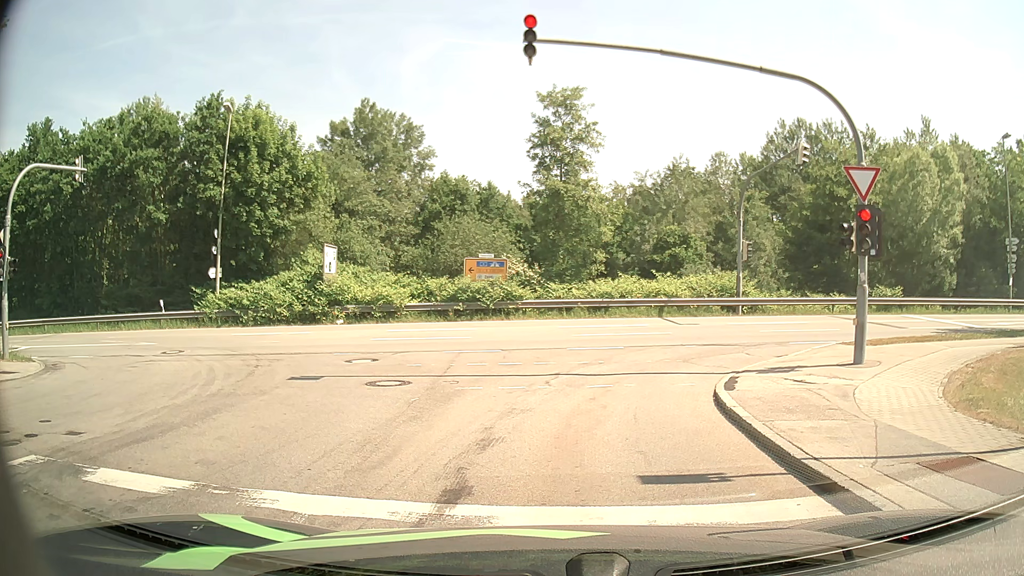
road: residential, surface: asphalt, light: Day
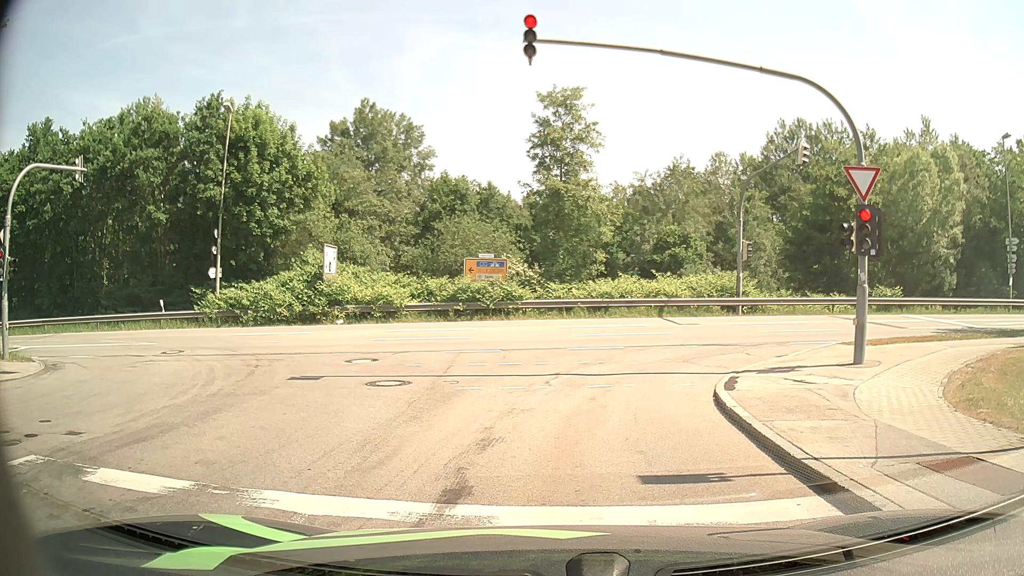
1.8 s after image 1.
(0.0, 0.0) m; 0°
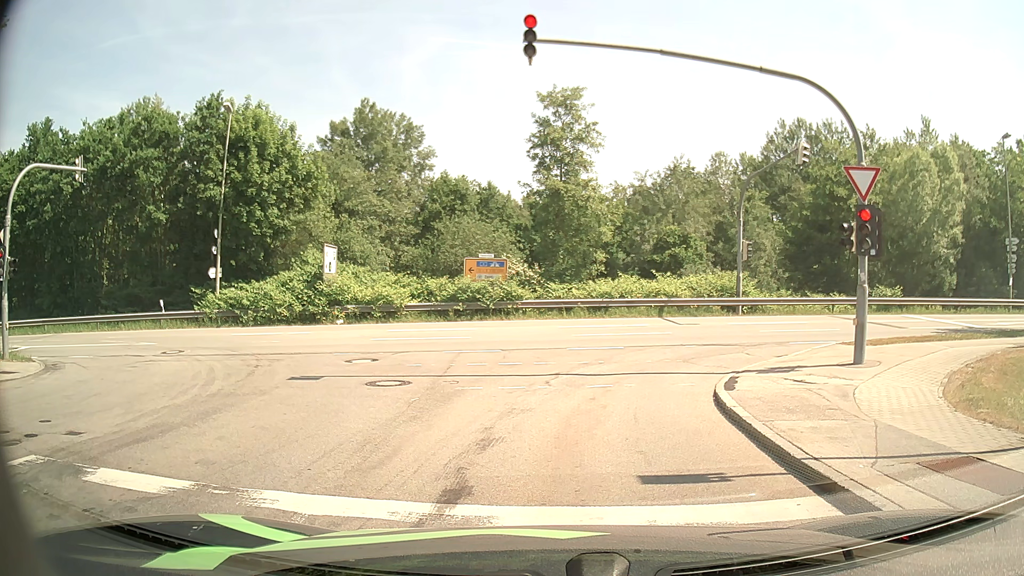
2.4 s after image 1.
(0.0, 0.0) m; 0°
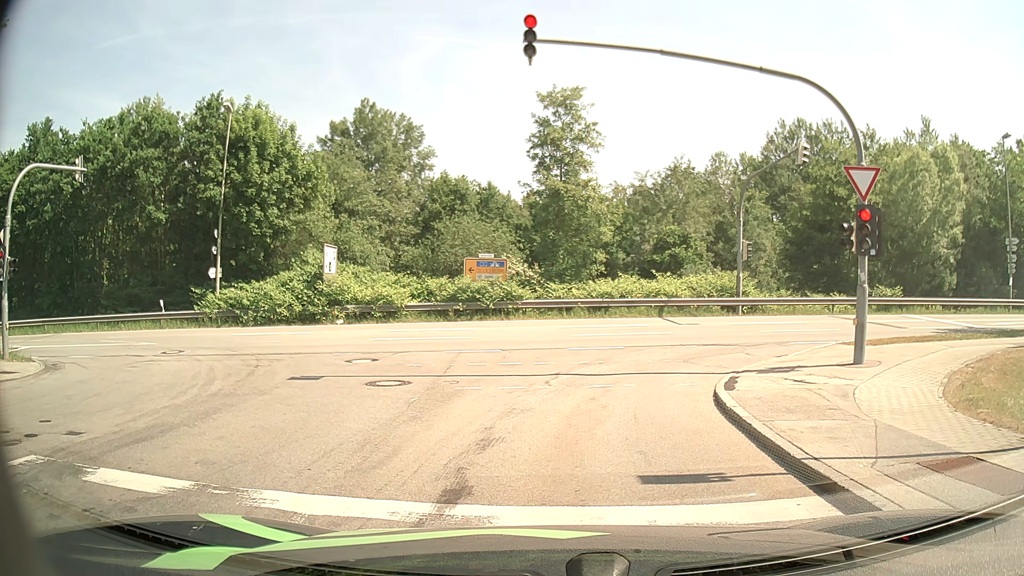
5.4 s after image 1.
(0.0, 0.0) m; 0°
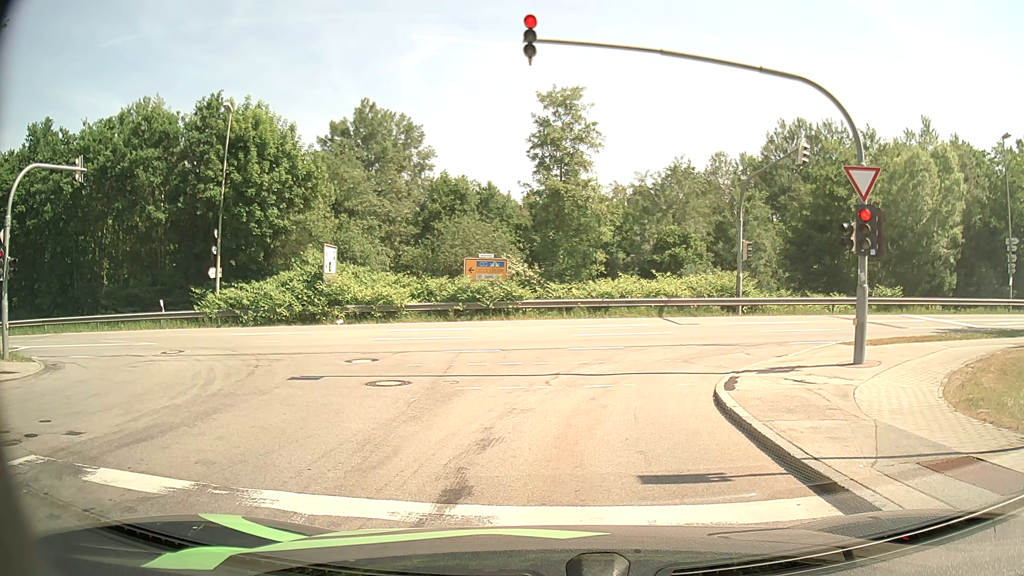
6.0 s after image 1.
(0.0, 0.0) m; 0°
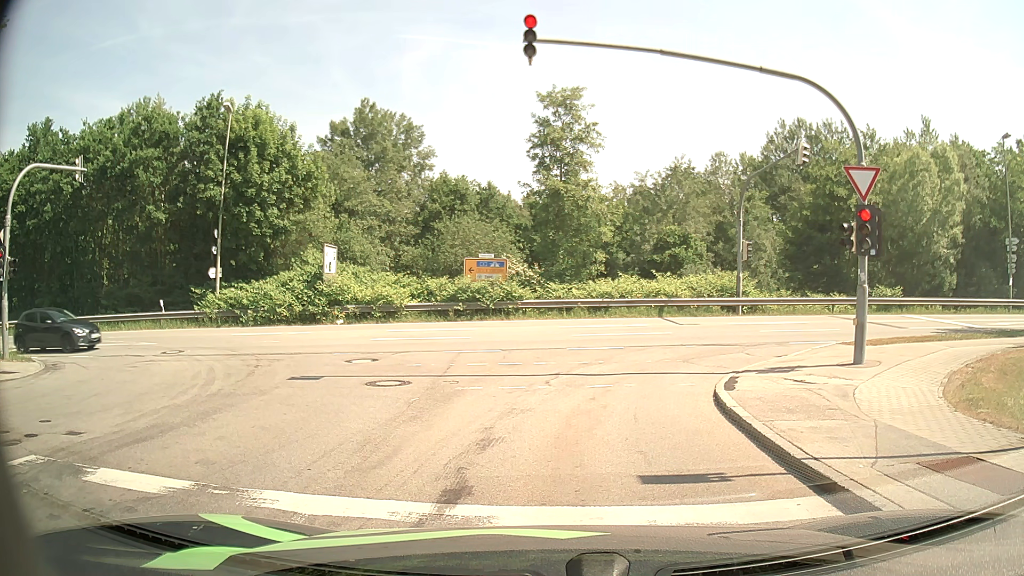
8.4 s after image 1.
(0.0, 0.0) m; 0°
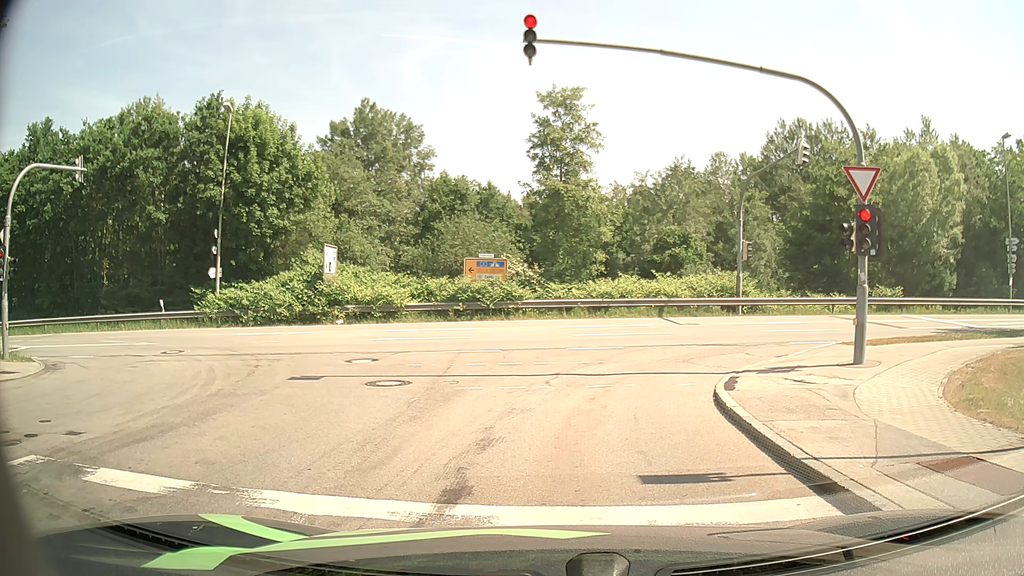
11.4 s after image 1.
(0.0, 0.0) m; 0°
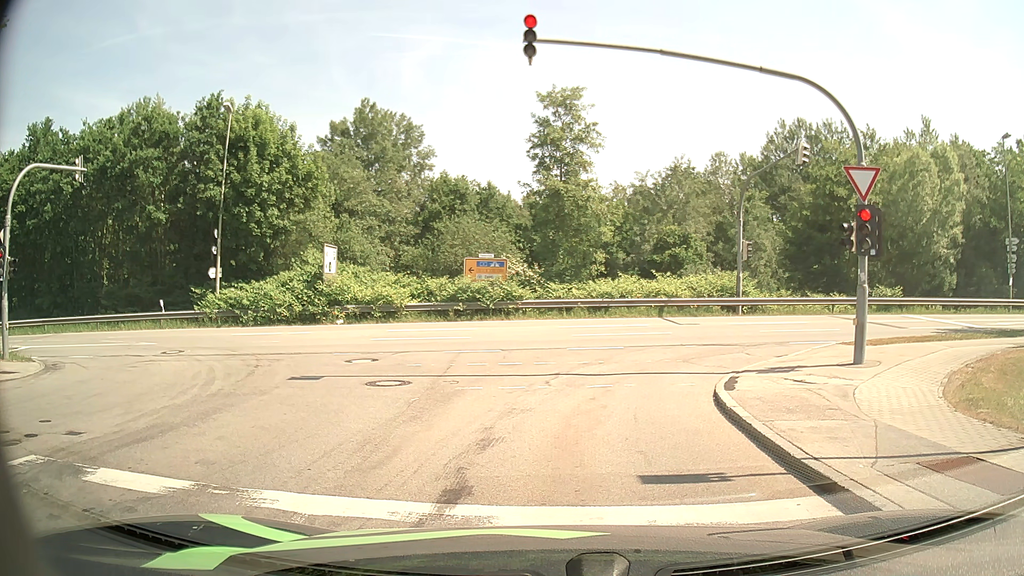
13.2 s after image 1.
(0.0, 0.0) m; 0°
